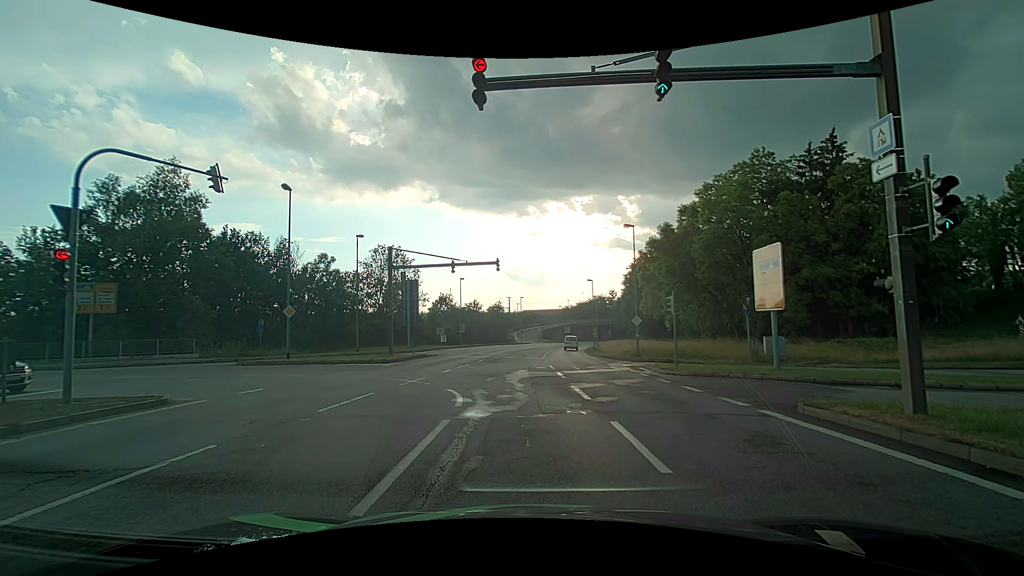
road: primary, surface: asphalt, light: Day
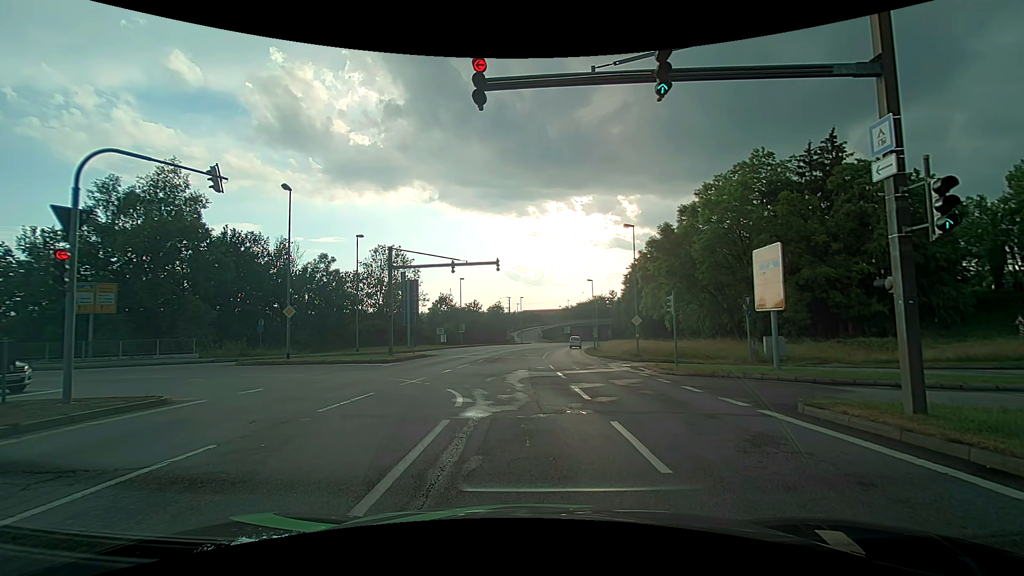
(0.0, 0.0) m; 0°
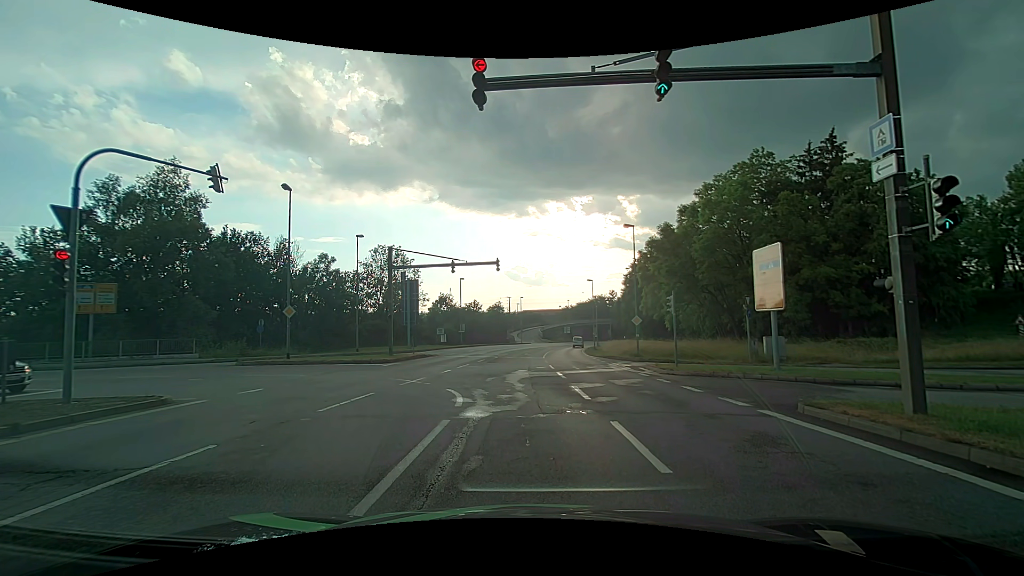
(0.0, 0.0) m; 0°
(0, +10) (-3, +19) (-12, +24) (-22, +25) (-32, +26) (-42, +27) (-51, +28) (-61, +30) (-71, +32) (-81, +34) m
